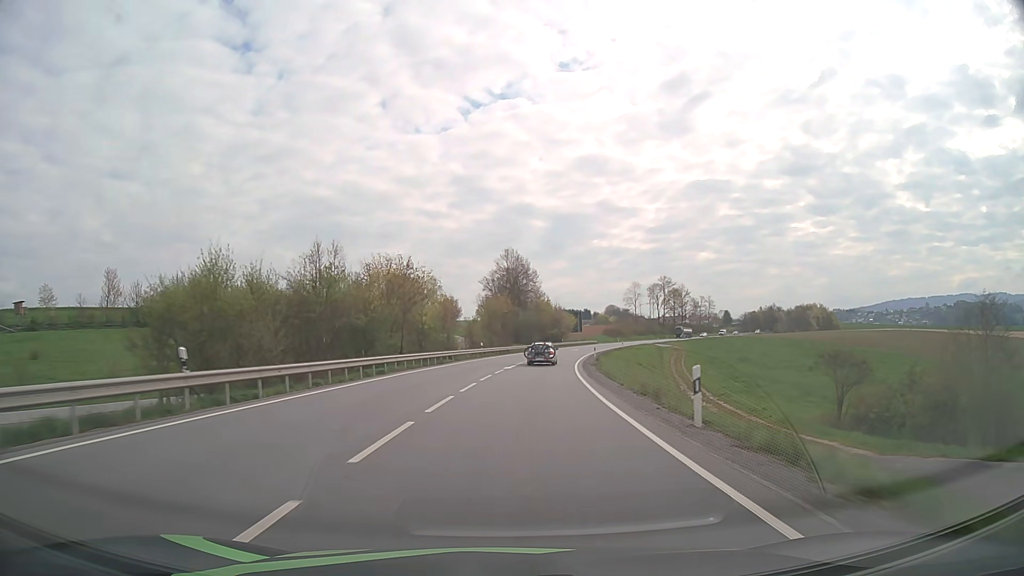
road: primary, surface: asphalt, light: Day
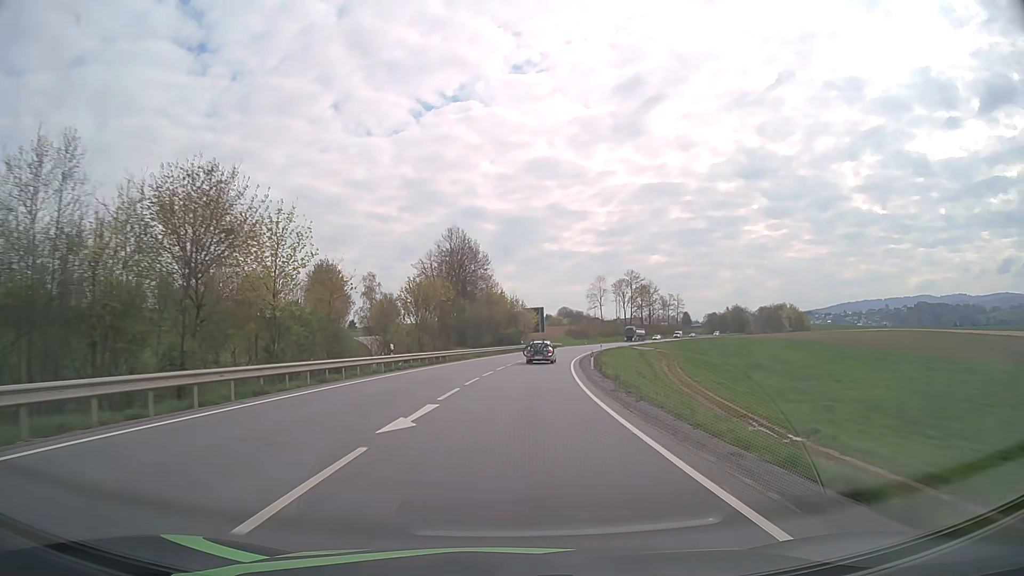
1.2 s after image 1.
(+1.0, +26.9) m; +4°
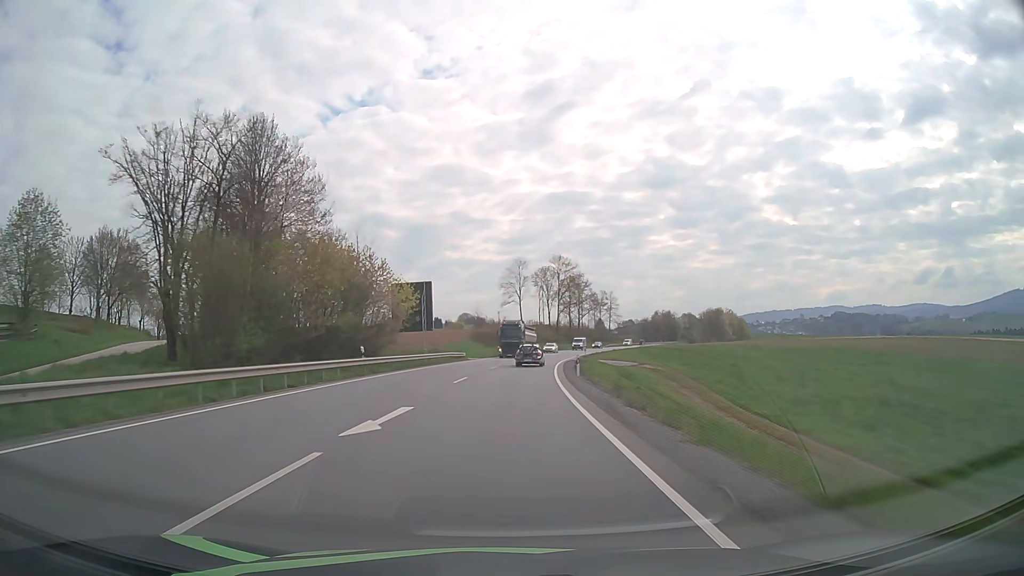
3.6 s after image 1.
(+3.9, +54.0) m; +8°
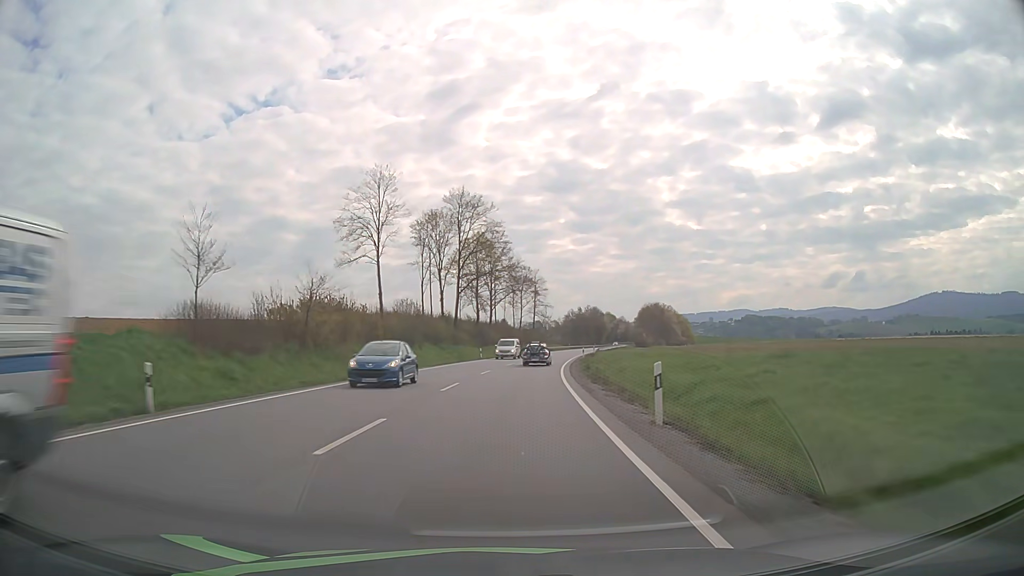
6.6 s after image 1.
(+4.9, +68.6) m; +9°
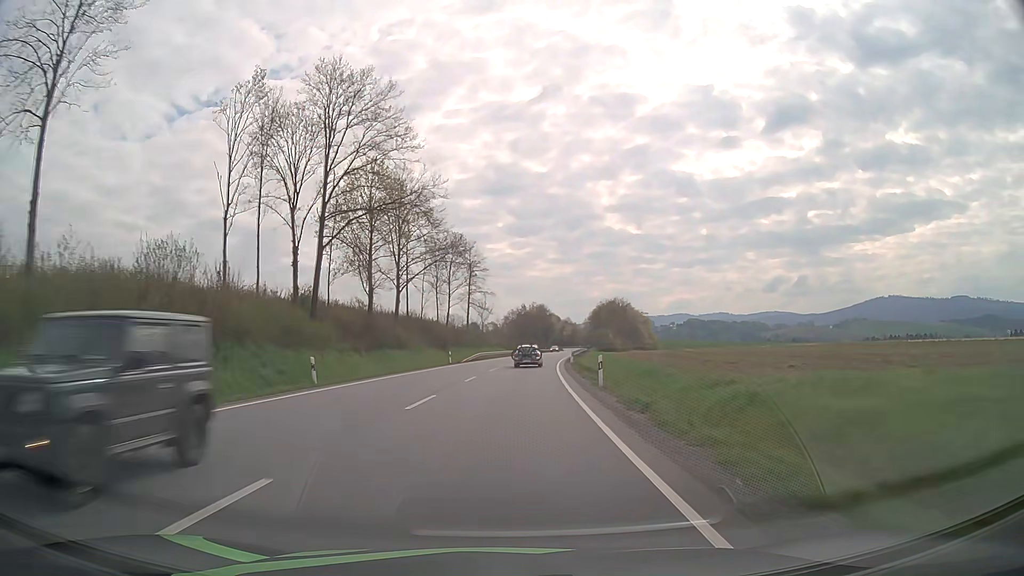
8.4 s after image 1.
(+2.0, +41.7) m; +5°
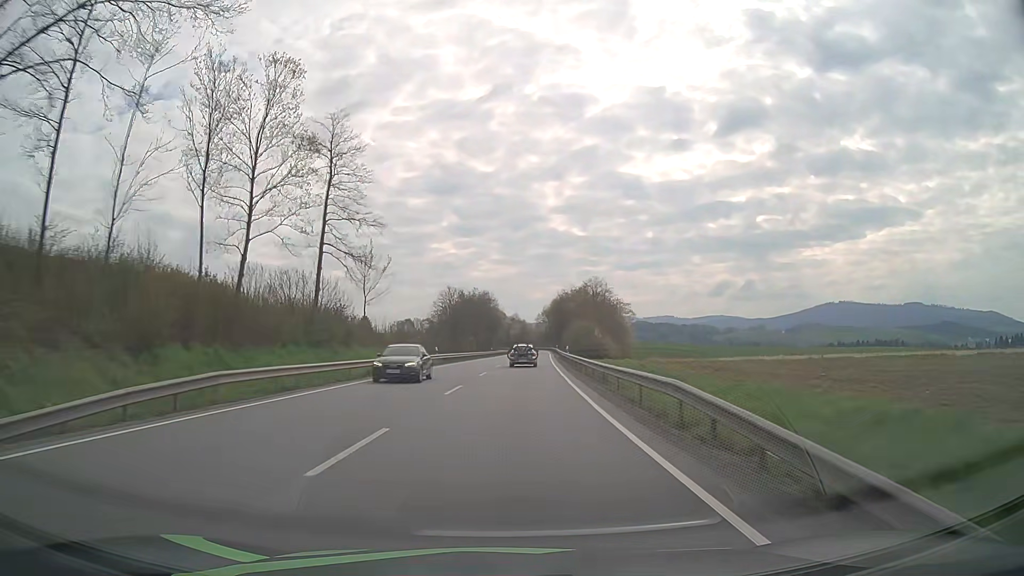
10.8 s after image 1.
(+2.6, +55.7) m; +5°
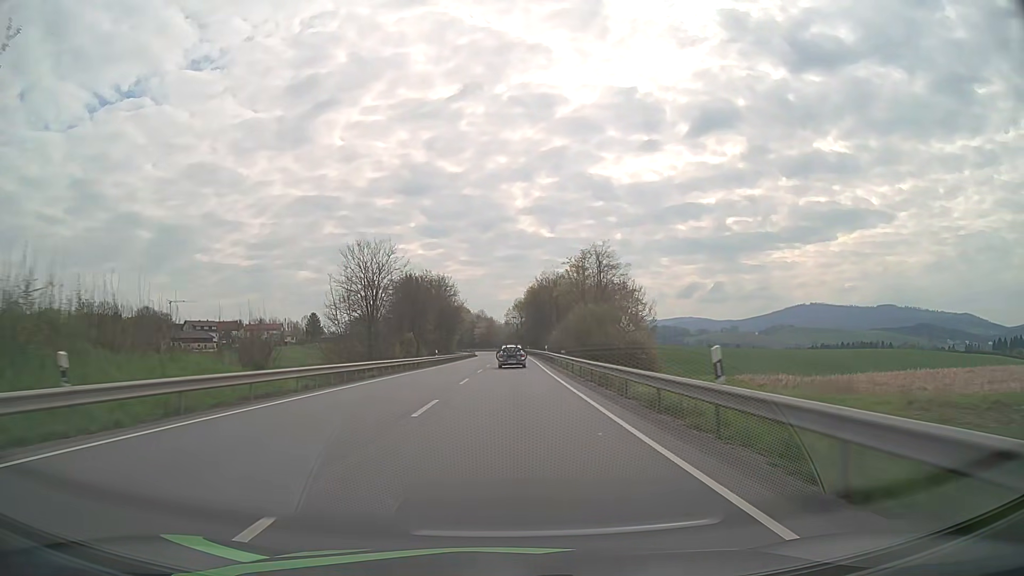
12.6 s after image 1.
(+1.0, +41.9) m; +3°
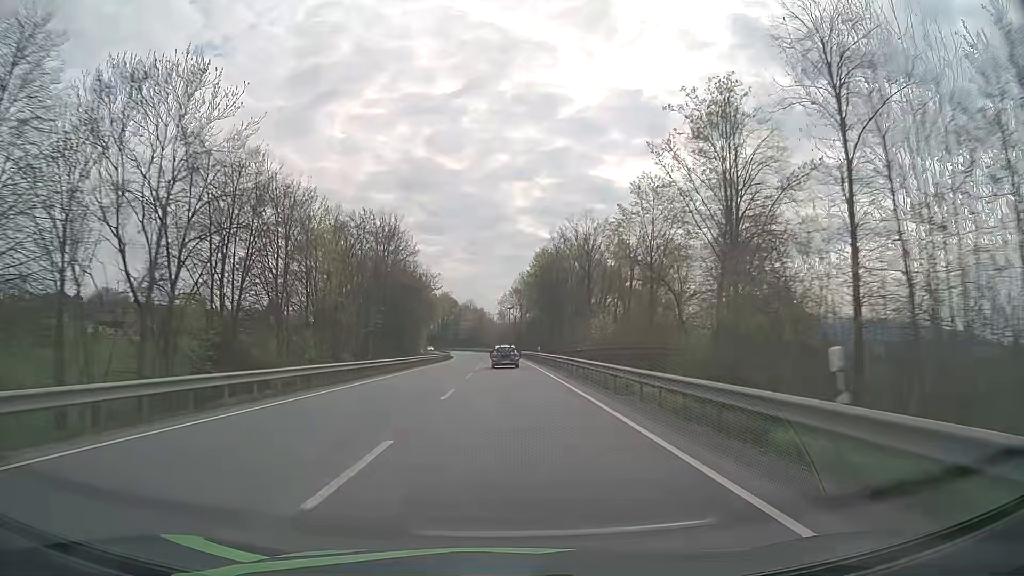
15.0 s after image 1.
(+0.4, +55.8) m; 0°
(0, +10) (0, +20) (0, +30) (0, +40) (0, +50) (-1, +60) (-1, +70) (-1, +80) (-2, +90) (-2, +100) m
